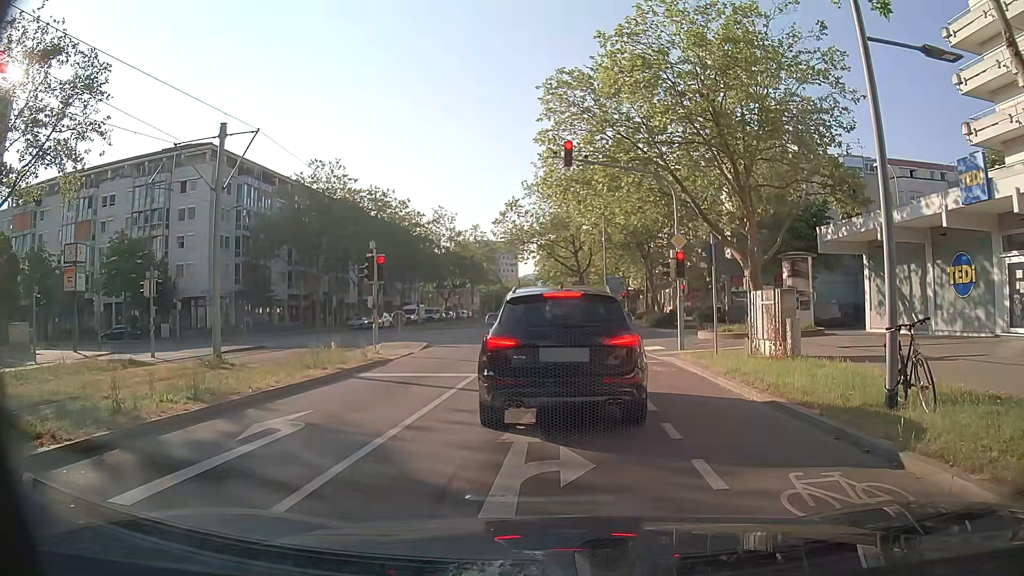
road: tertiary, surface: asphalt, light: Day
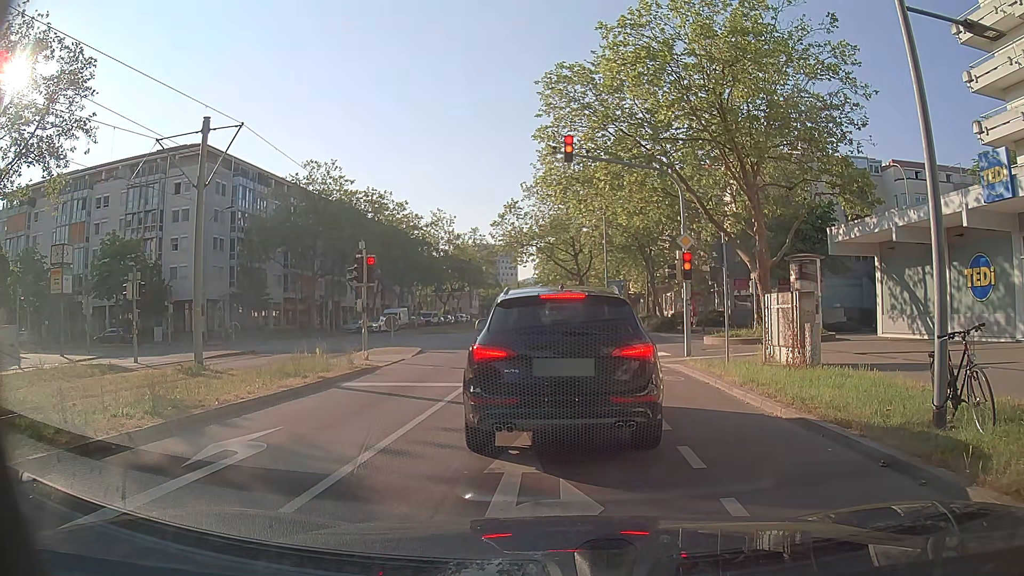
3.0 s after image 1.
(0.0, +1.1) m; 0°
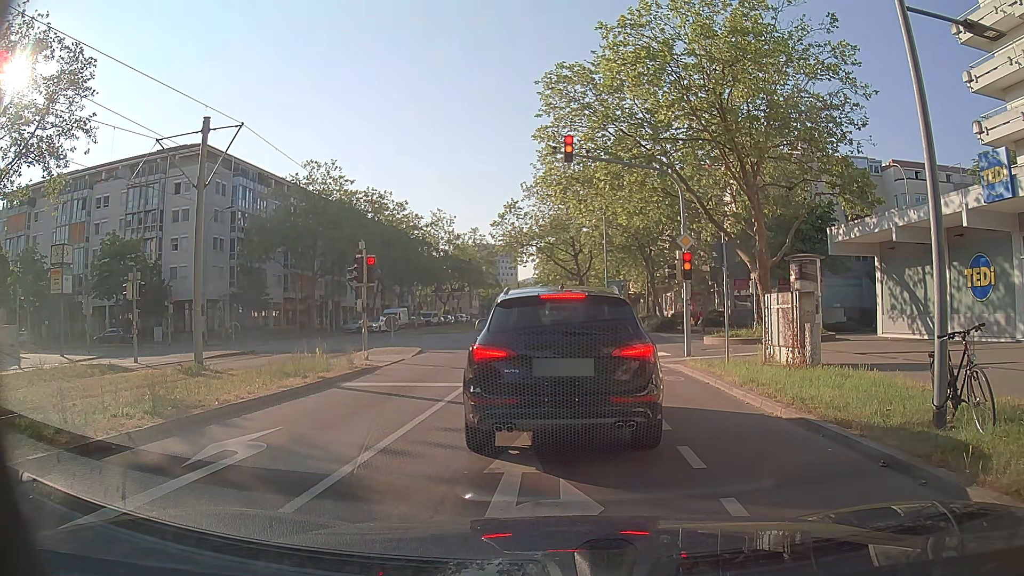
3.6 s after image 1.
(0.0, 0.0) m; 0°
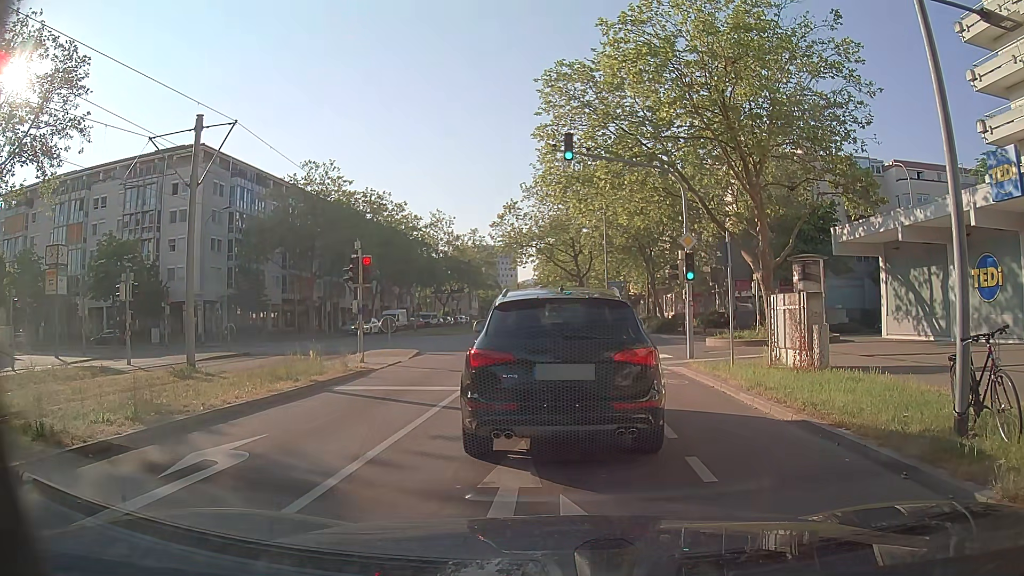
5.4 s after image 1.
(0.0, +0.4) m; 0°
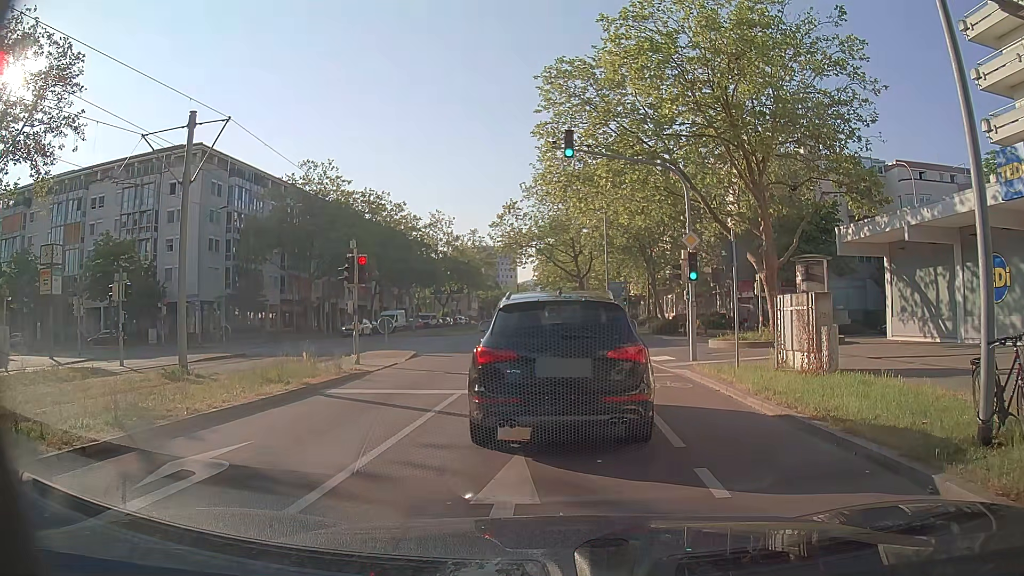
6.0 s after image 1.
(0.0, +0.5) m; 0°
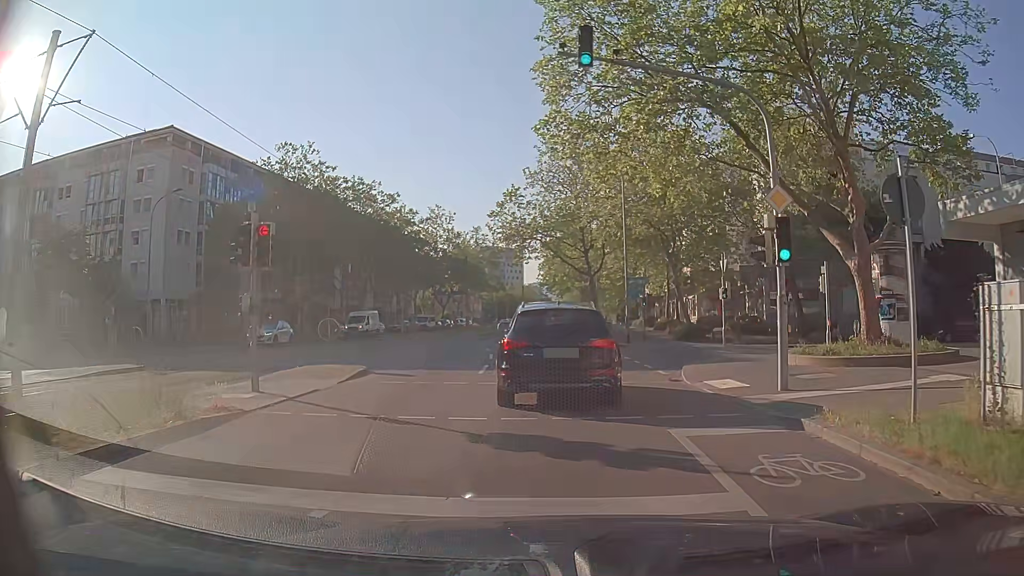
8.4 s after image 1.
(-0.1, +7.8) m; -1°
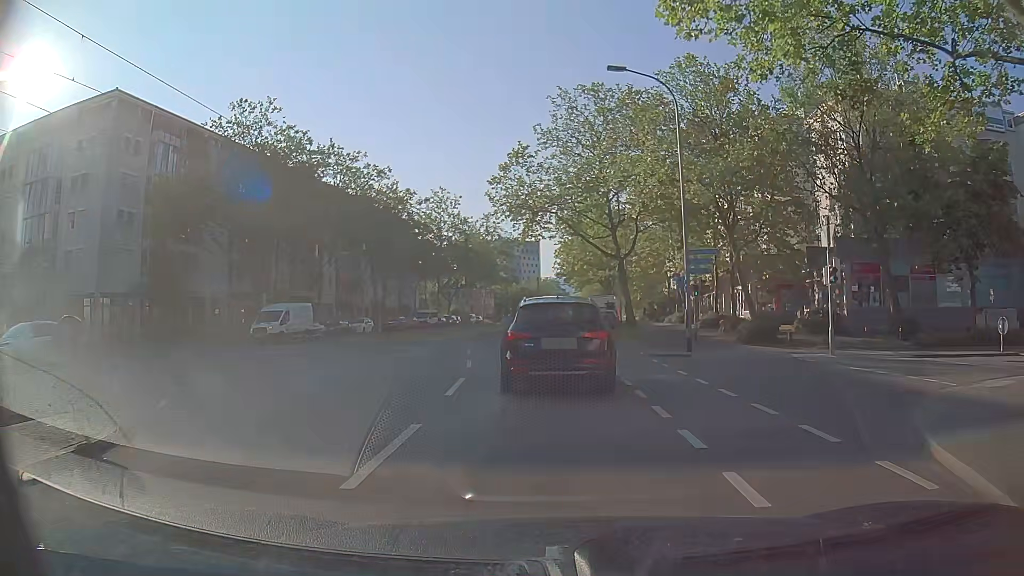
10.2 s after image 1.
(-0.2, +11.8) m; -2°
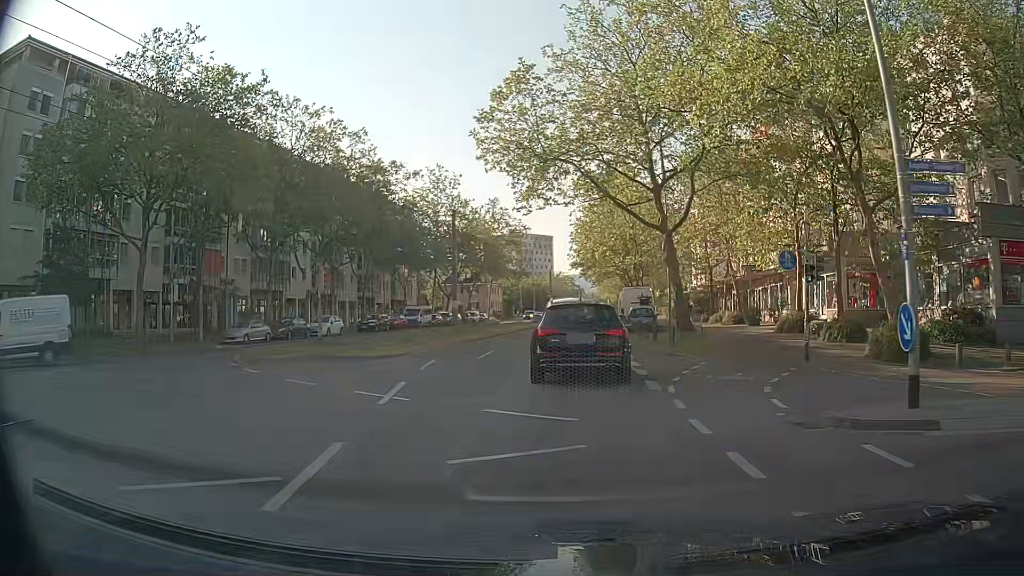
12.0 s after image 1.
(0.0, +13.3) m; -1°
